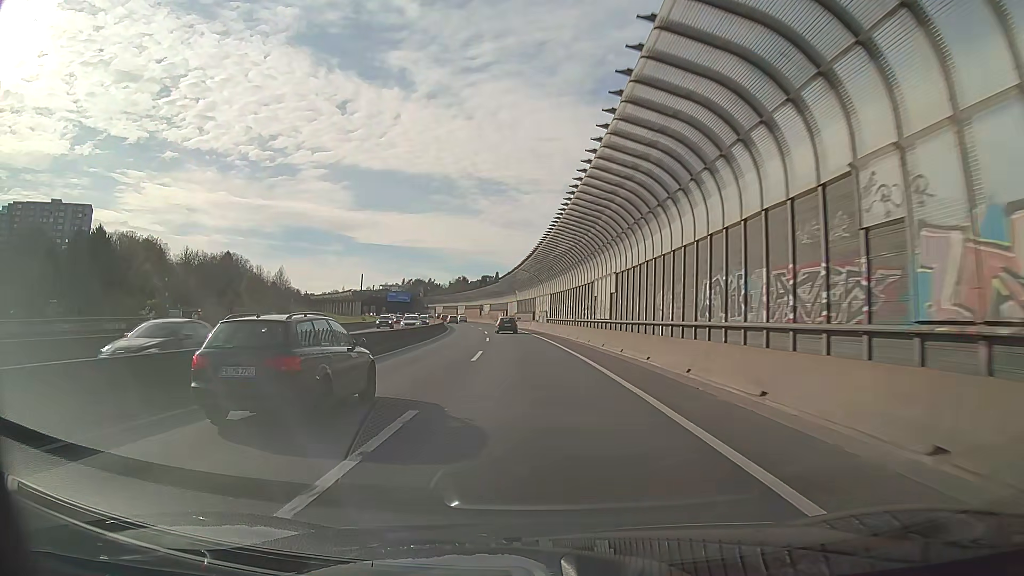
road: motorway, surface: asphalt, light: Day
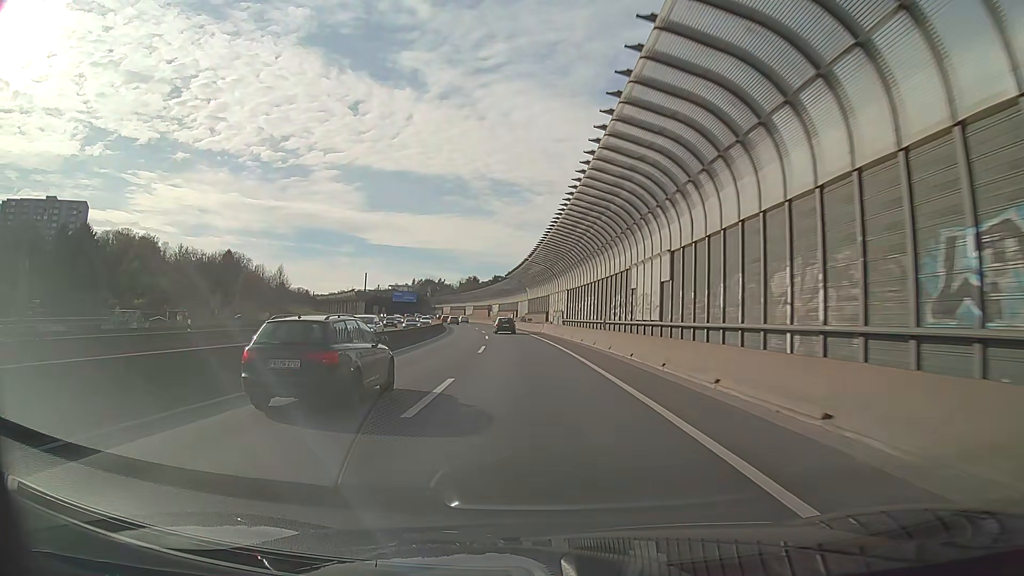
(-0.1, +12.5) m; -1°
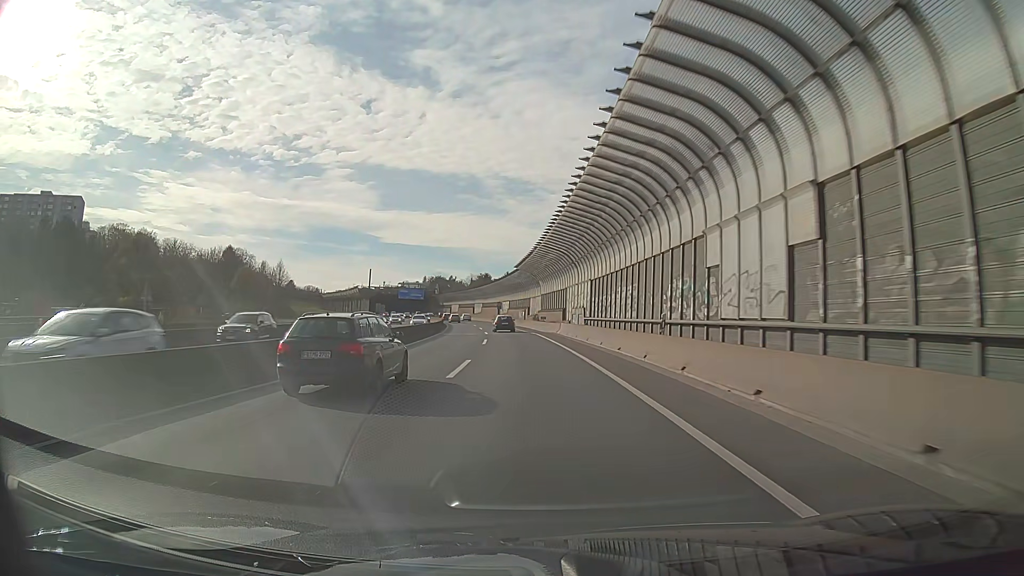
(-0.1, +12.5) m; -1°
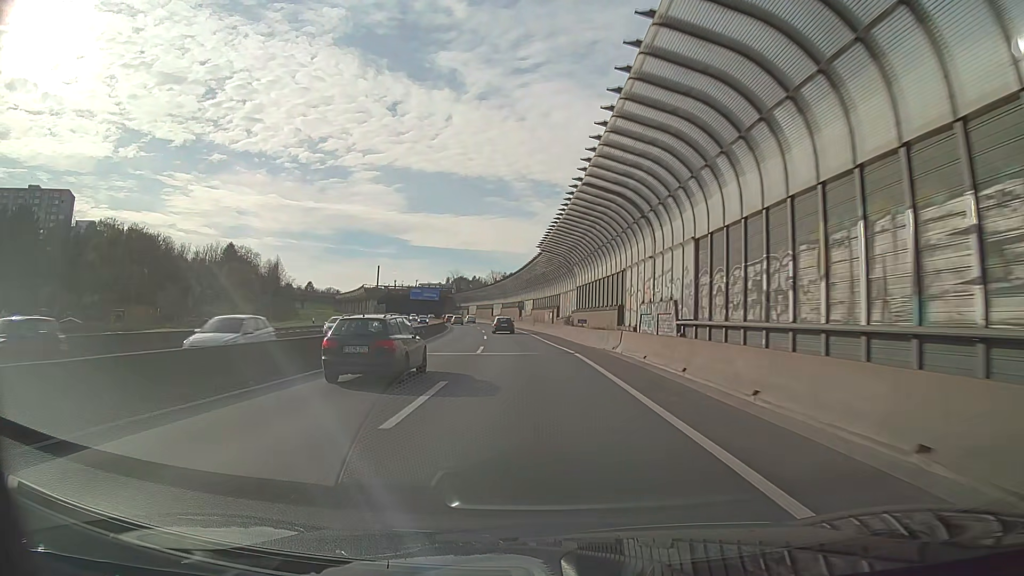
(-0.4, +25.0) m; -2°
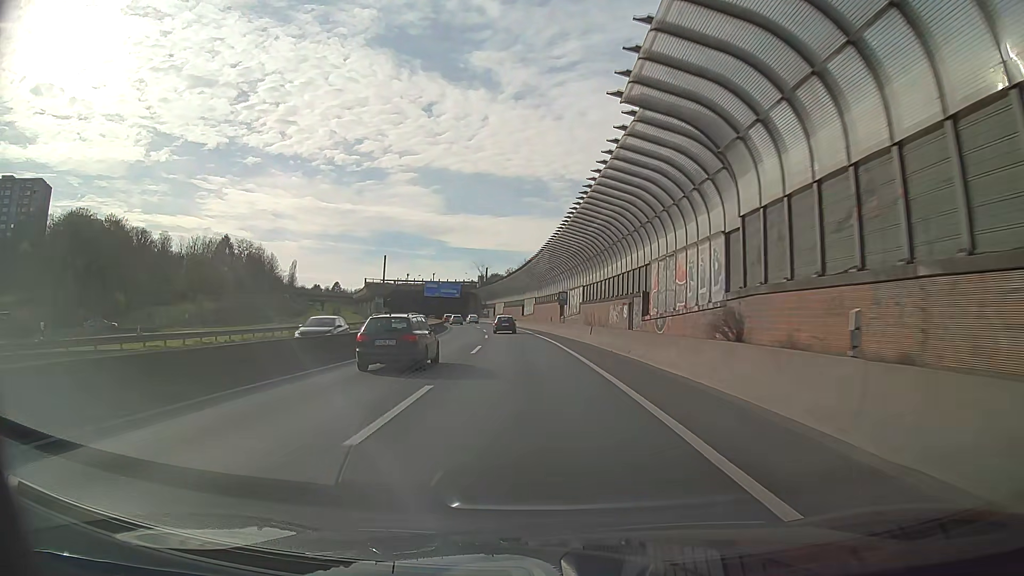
(-1.0, +37.4) m; -3°
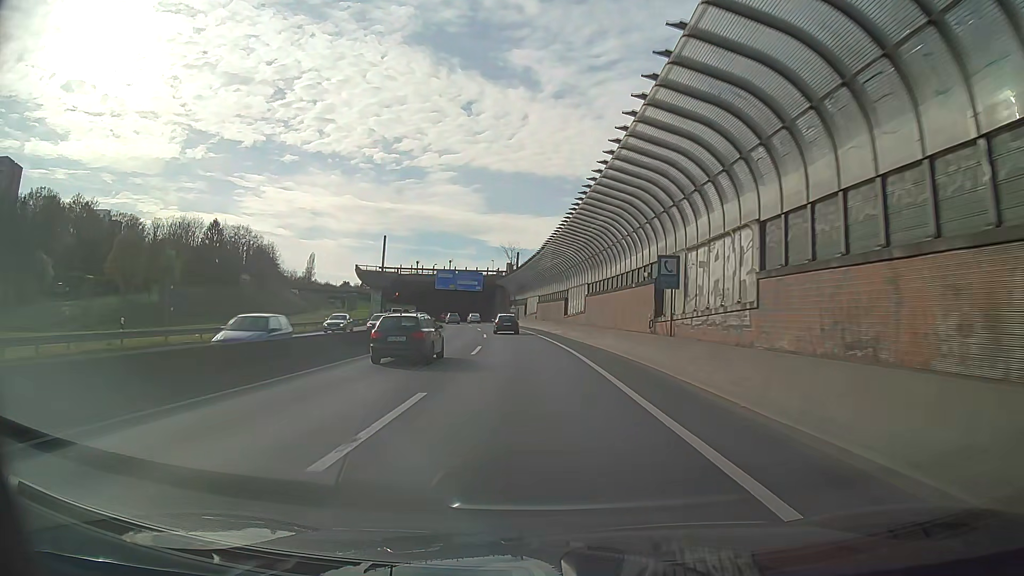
(-1.3, +37.4) m; -4°
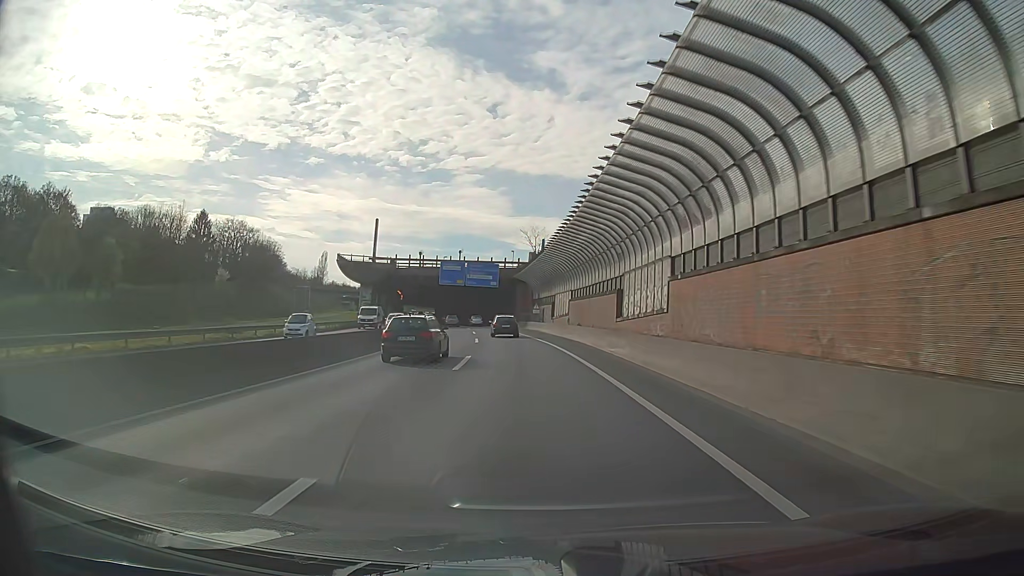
(-0.6, +24.4) m; -2°
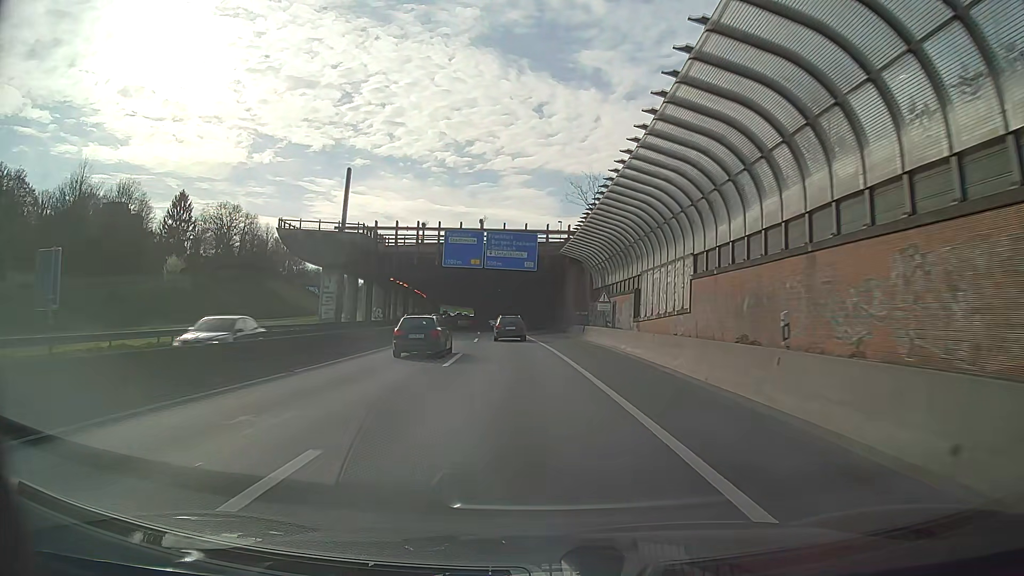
(-1.1, +35.0) m; -4°
